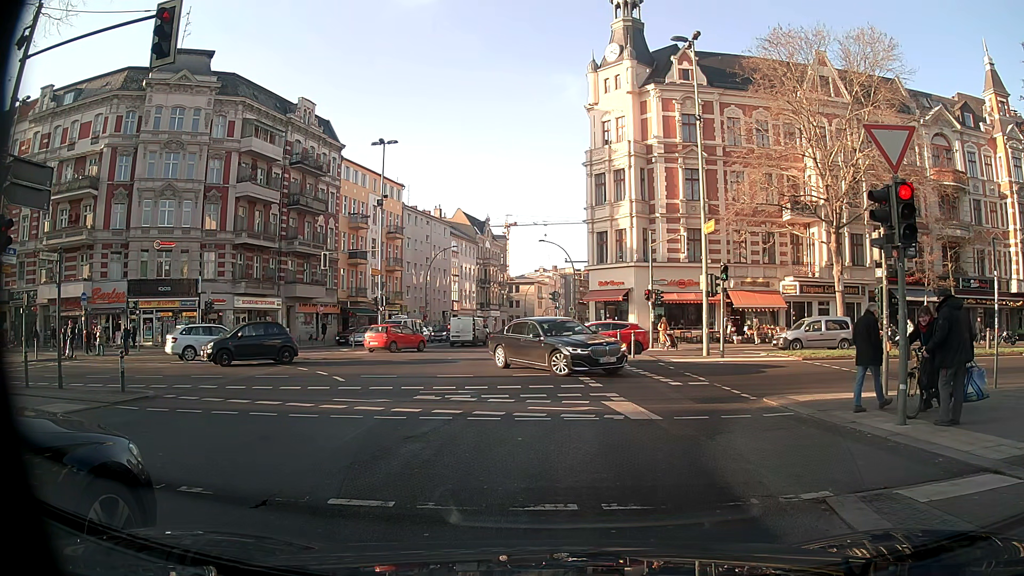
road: secondary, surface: asphalt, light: Day
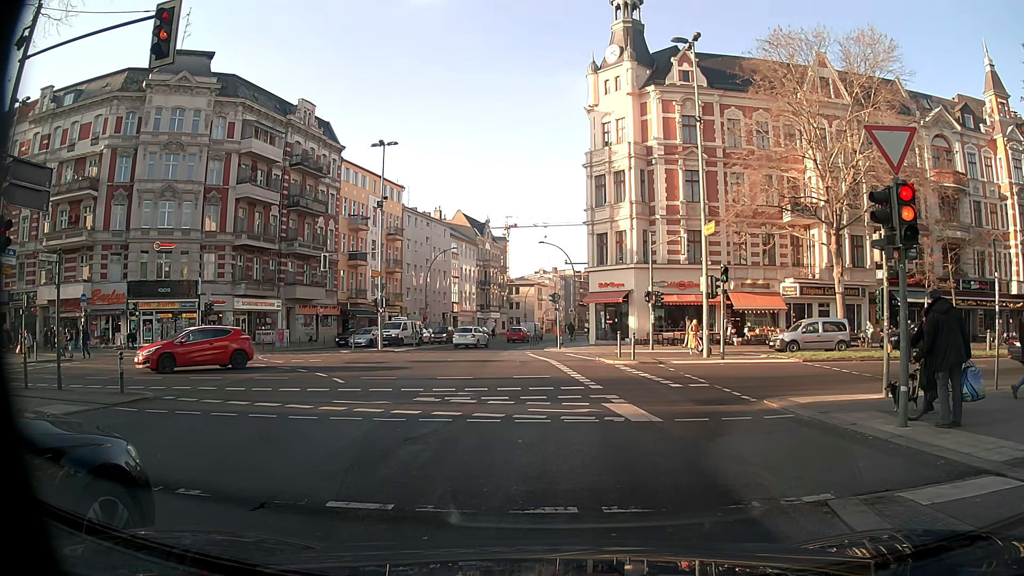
(0.0, 0.0) m; 0°
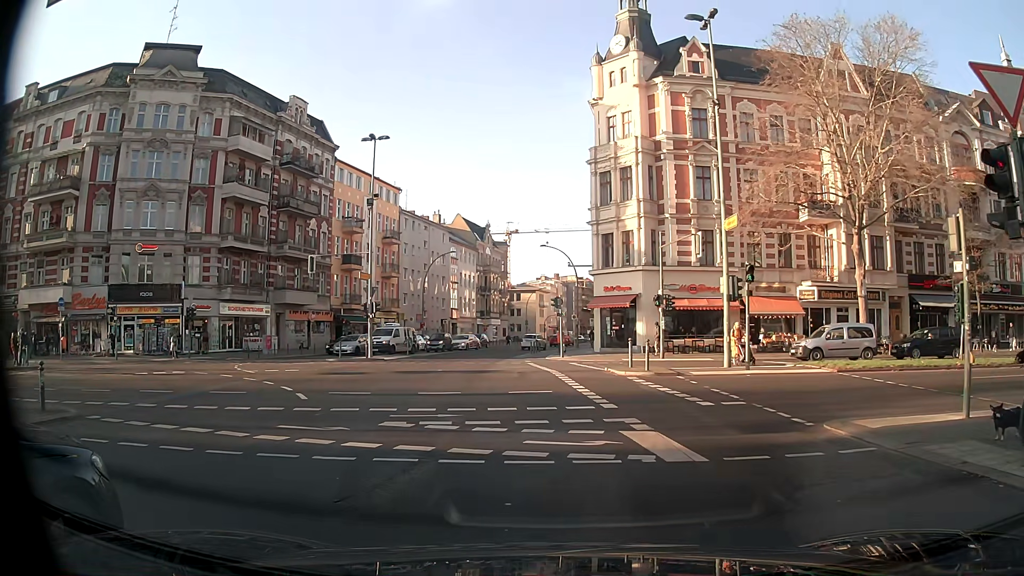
(0.0, +3.0) m; -2°
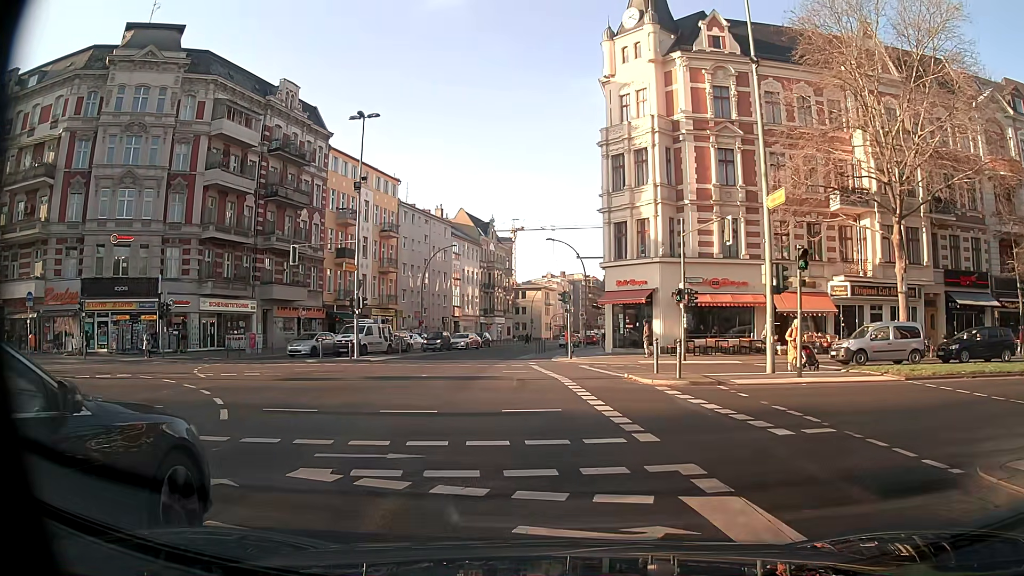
(+0.1, +4.1) m; 0°
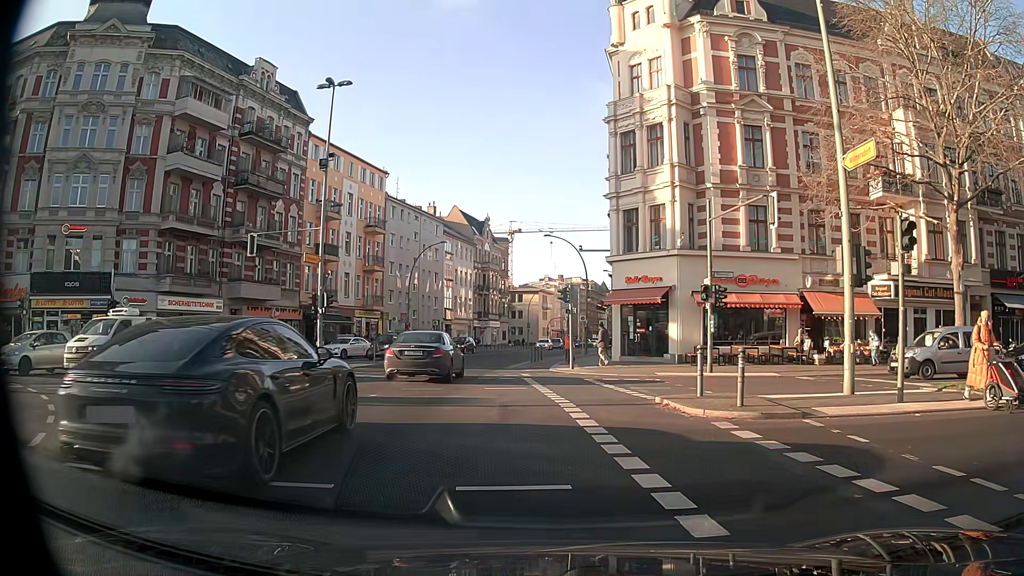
(0.0, +5.2) m; 0°
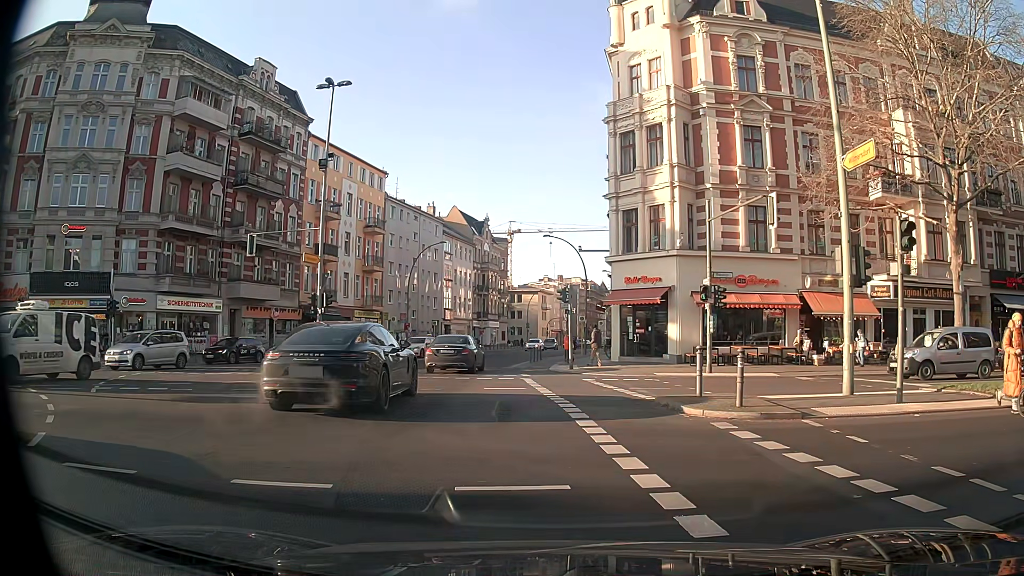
(0.0, 0.0) m; 0°
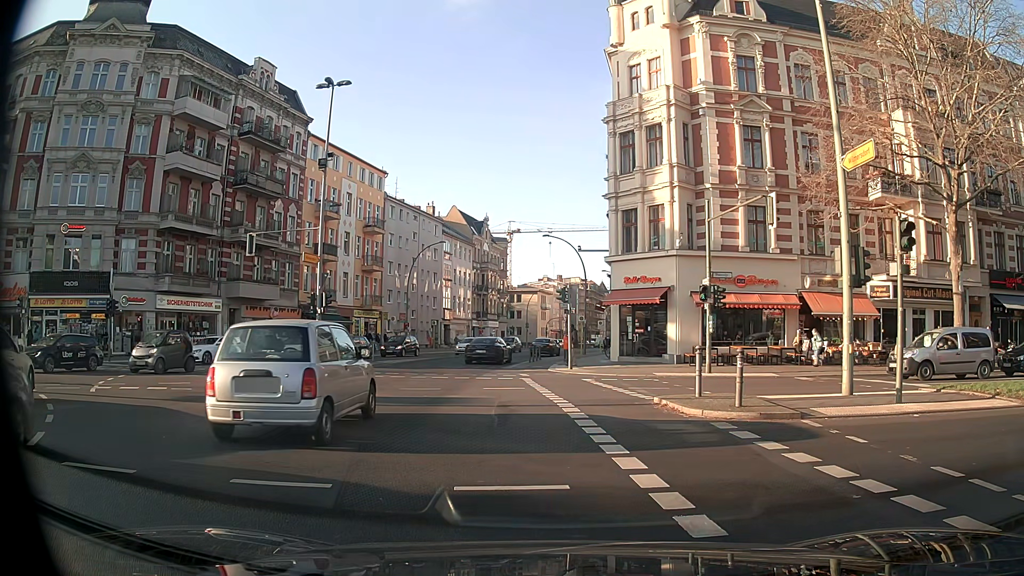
(0.0, 0.0) m; 0°
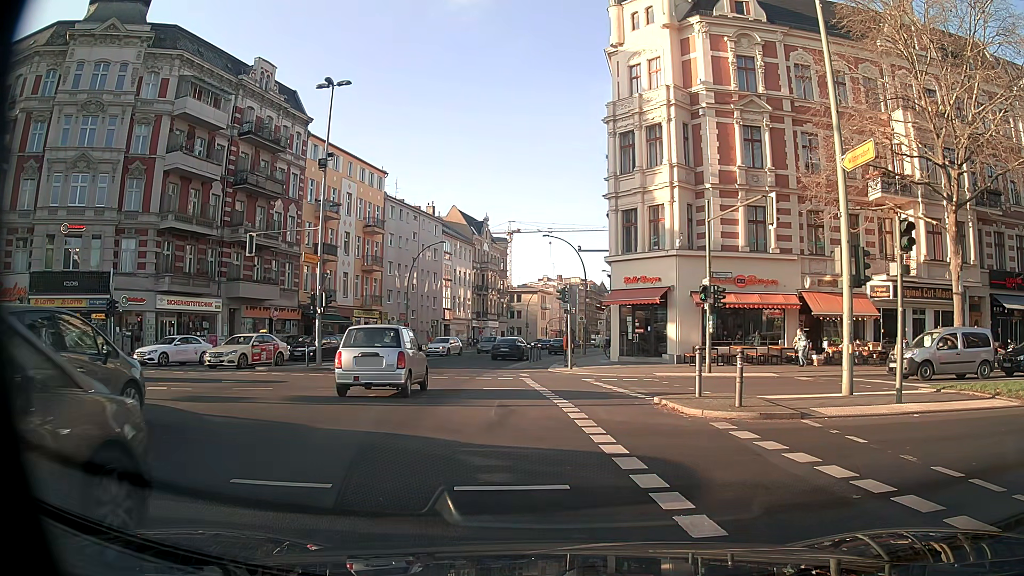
(0.0, 0.0) m; 0°
